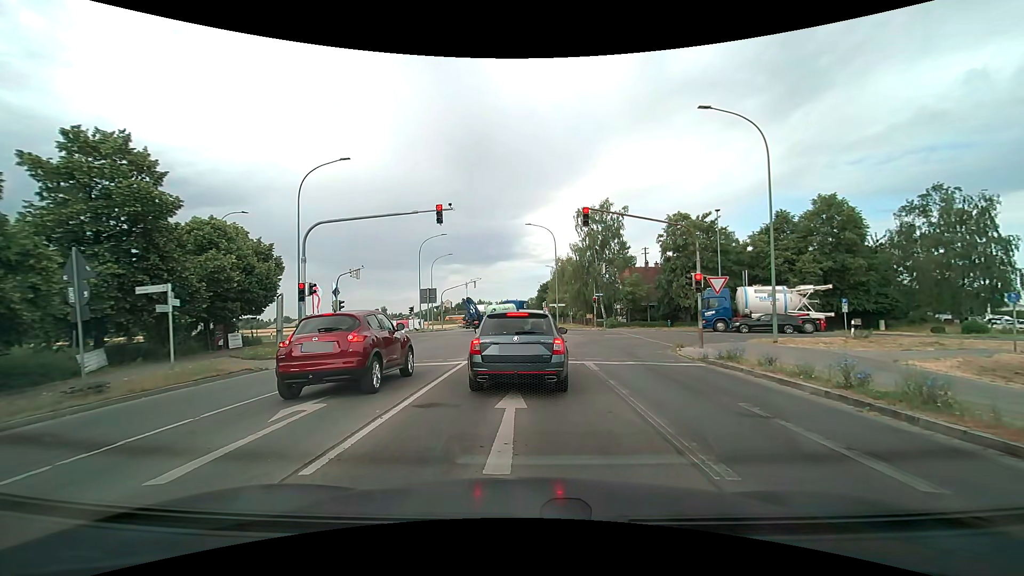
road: tertiary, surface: asphalt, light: Day
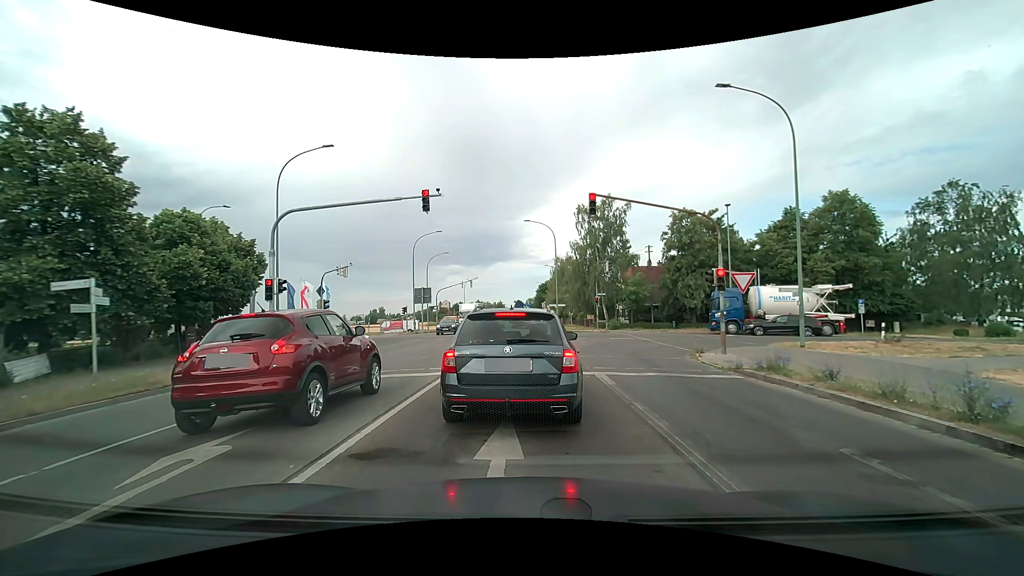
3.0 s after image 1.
(0.0, +2.5) m; 0°
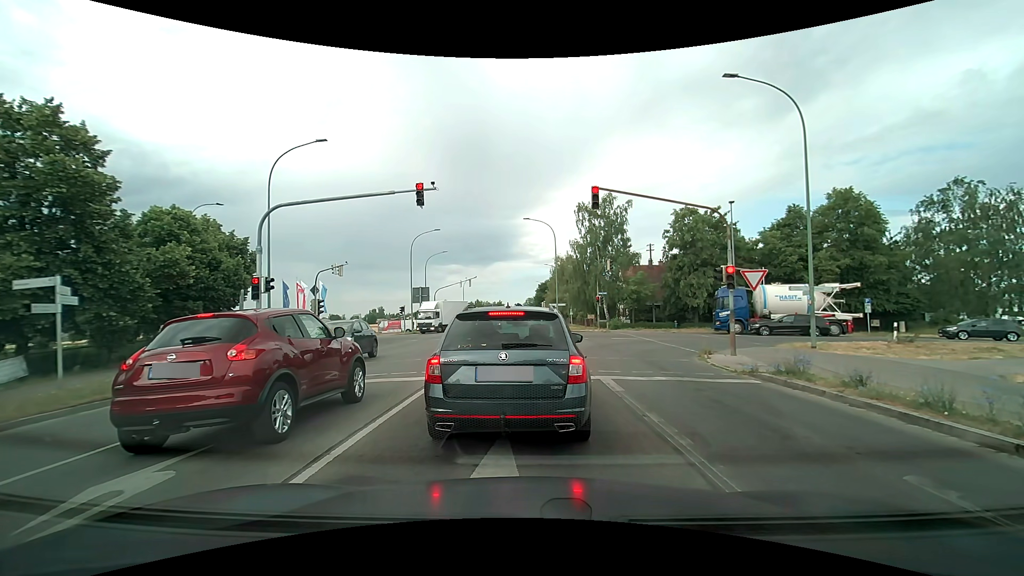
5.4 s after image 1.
(0.0, +0.9) m; 0°
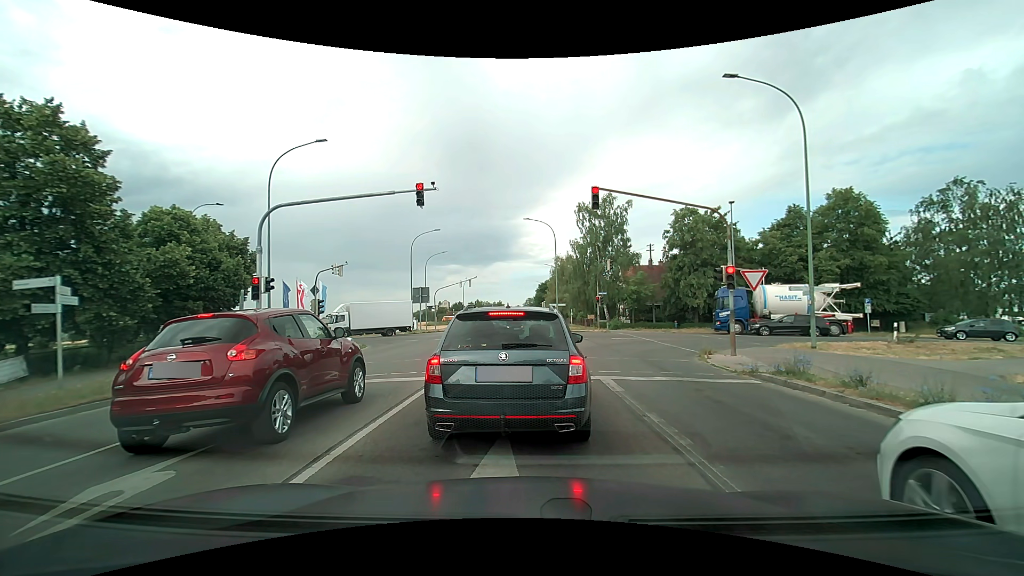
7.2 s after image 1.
(0.0, +0.1) m; 0°
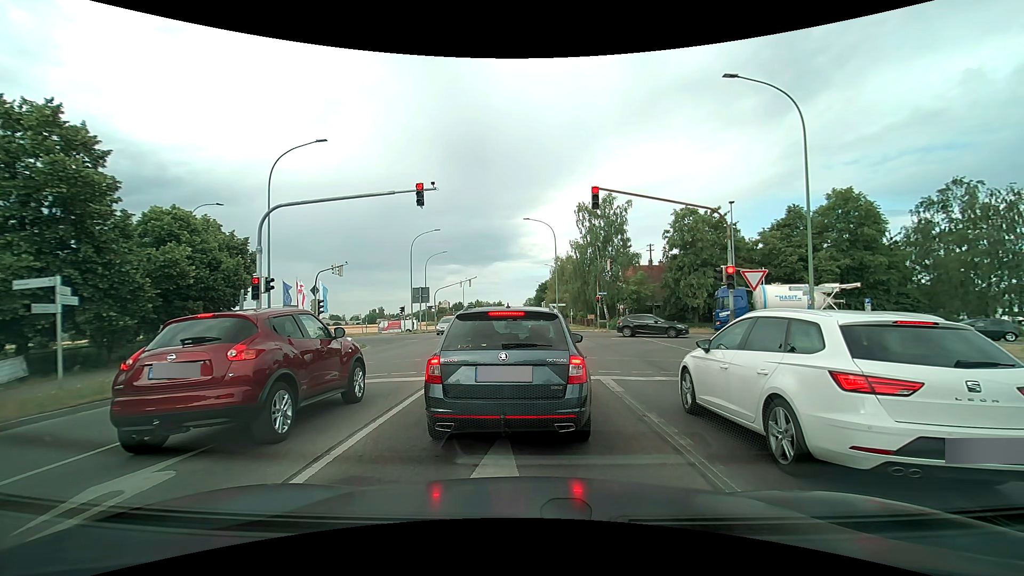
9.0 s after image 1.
(0.0, 0.0) m; 0°
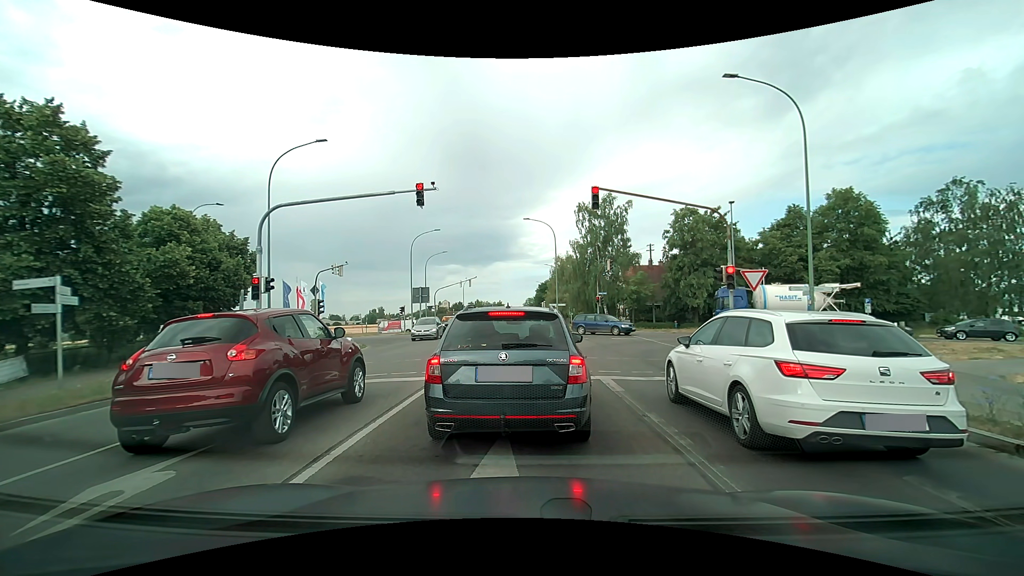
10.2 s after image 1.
(0.0, 0.0) m; 0°
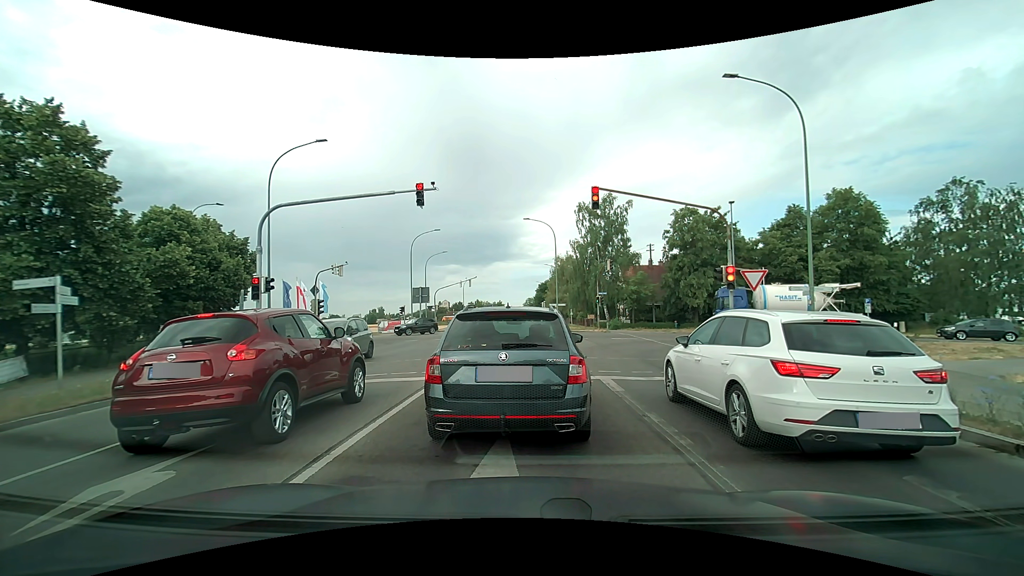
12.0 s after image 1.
(0.0, 0.0) m; 0°
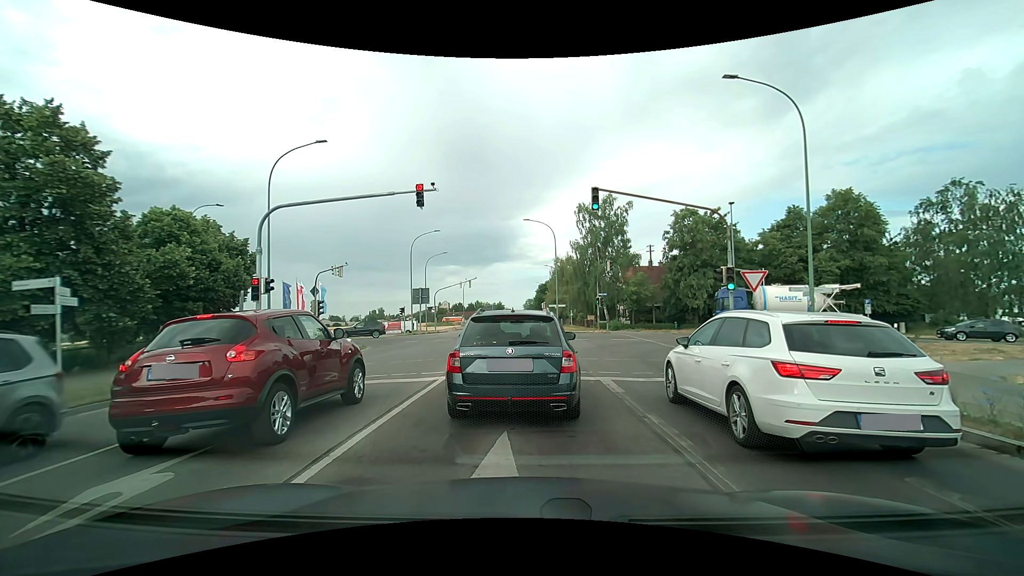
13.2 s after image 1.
(0.0, 0.0) m; 0°
